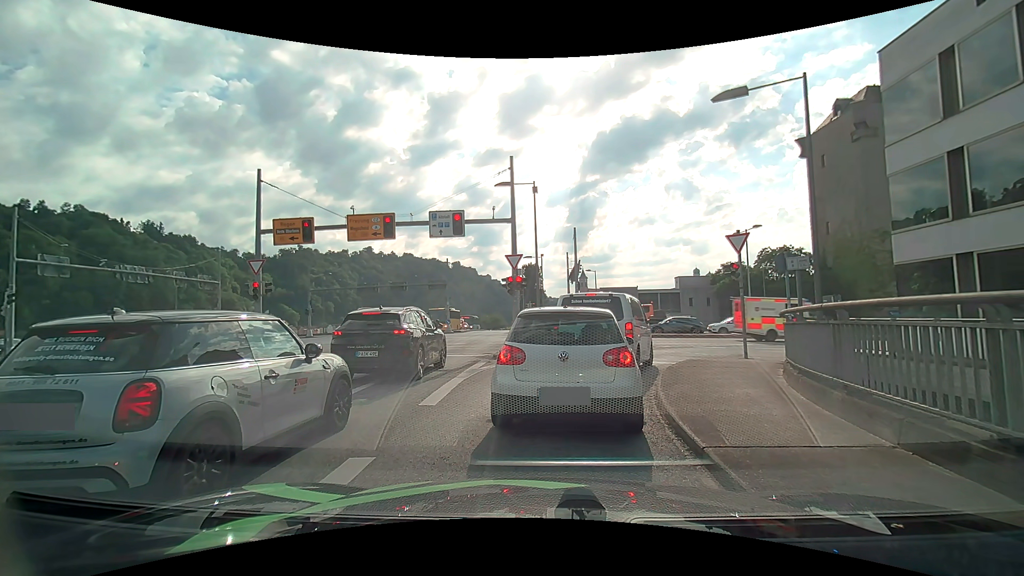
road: primary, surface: asphalt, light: Day
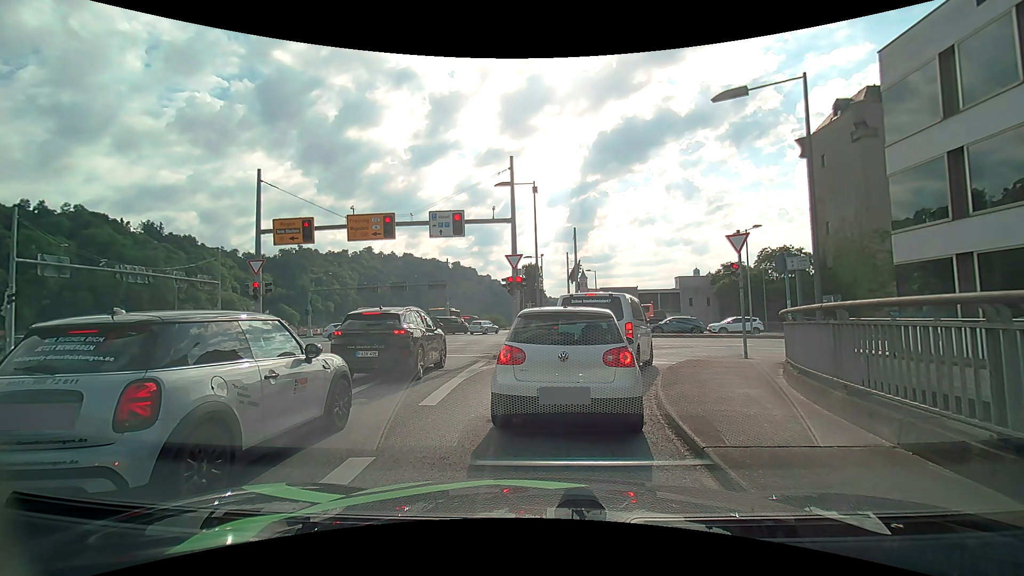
(0.0, 0.0) m; 0°
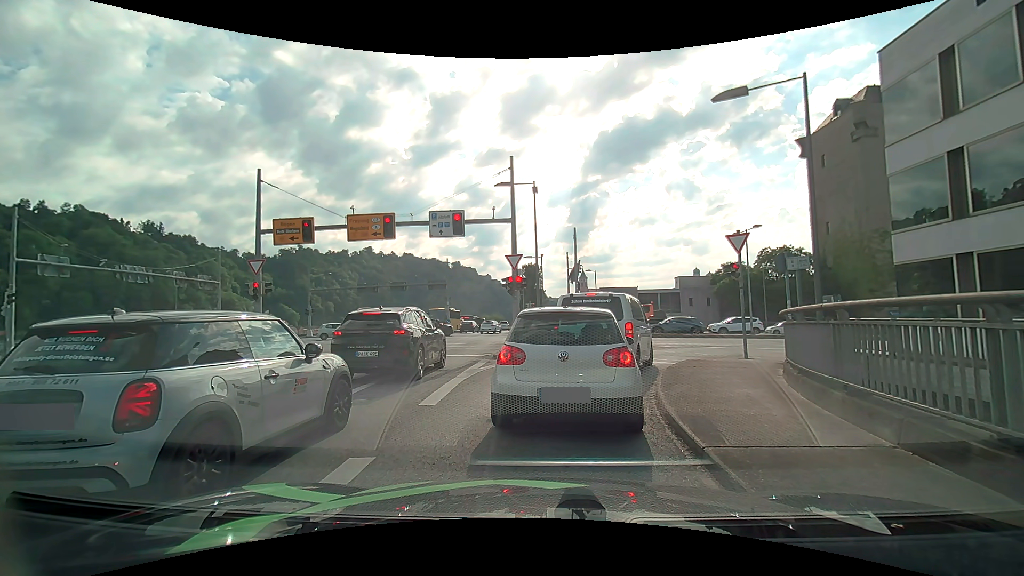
(0.0, 0.0) m; 0°
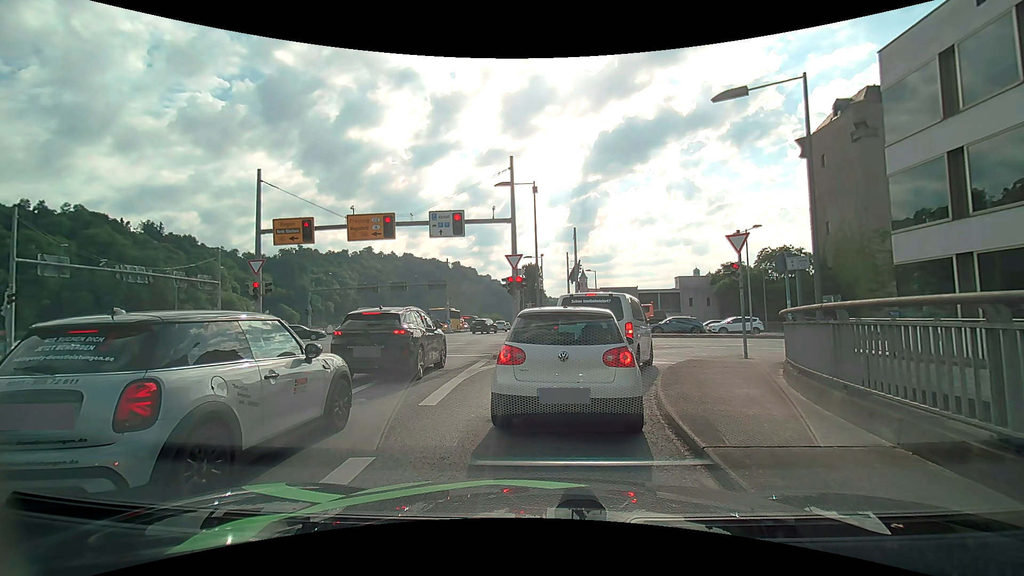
(0.0, 0.0) m; 0°
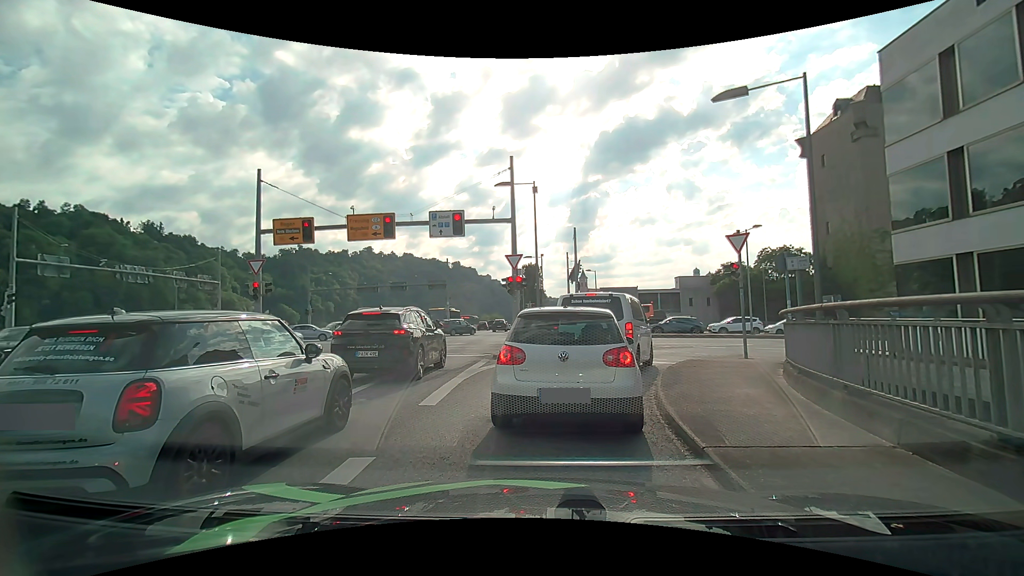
(0.0, 0.0) m; 0°
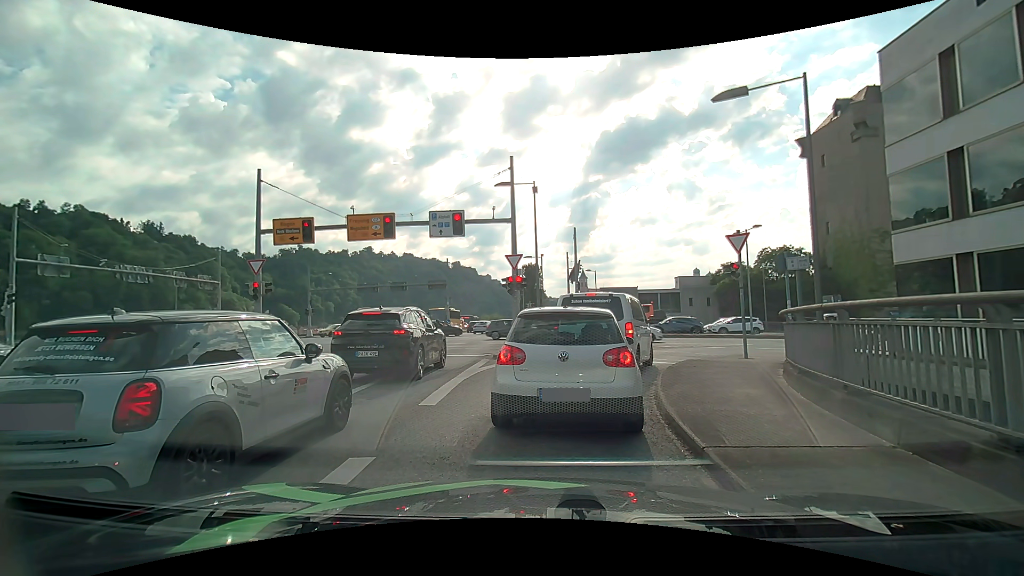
(0.0, 0.0) m; 0°
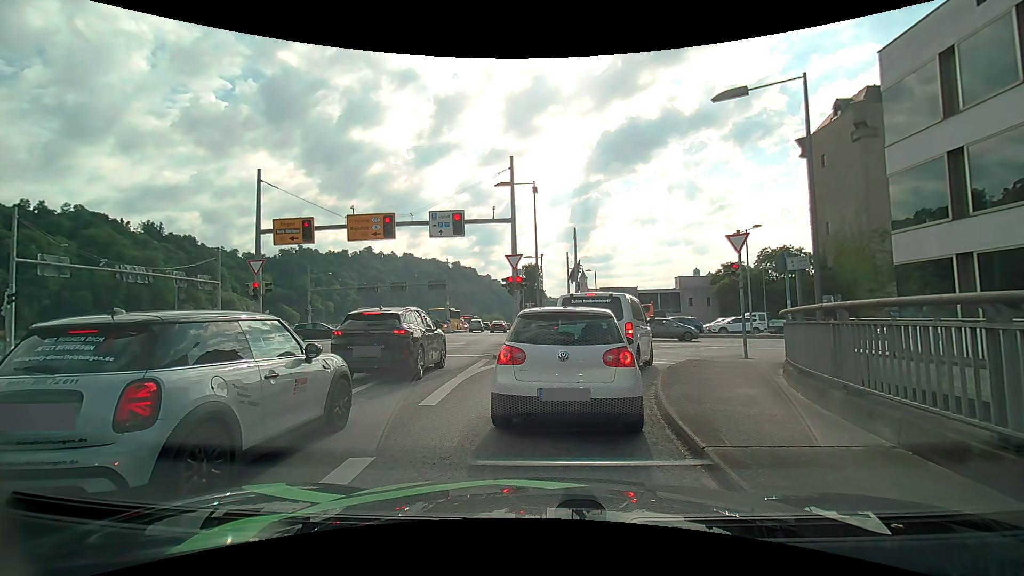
(0.0, 0.0) m; 0°
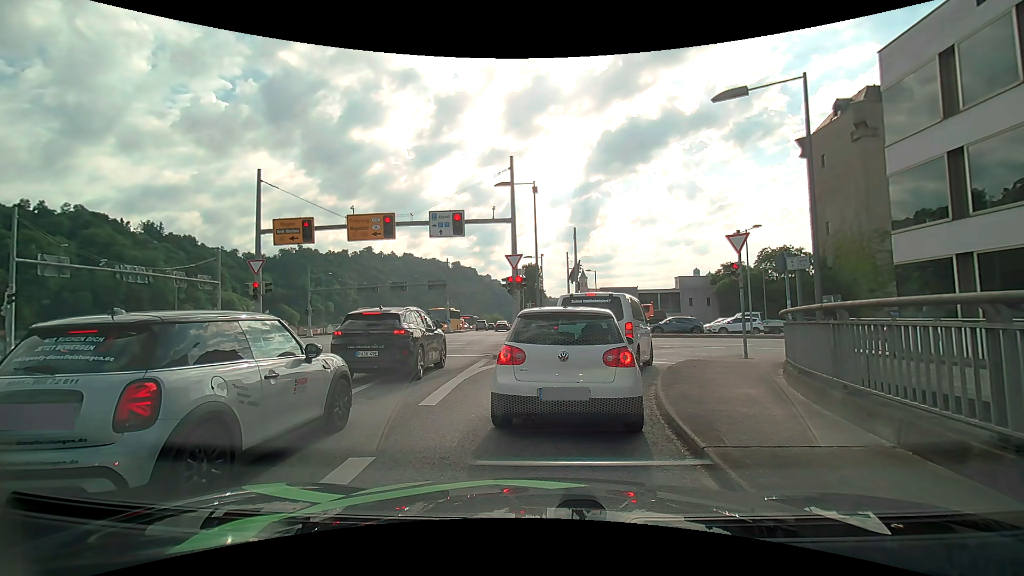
(0.0, 0.0) m; 0°
